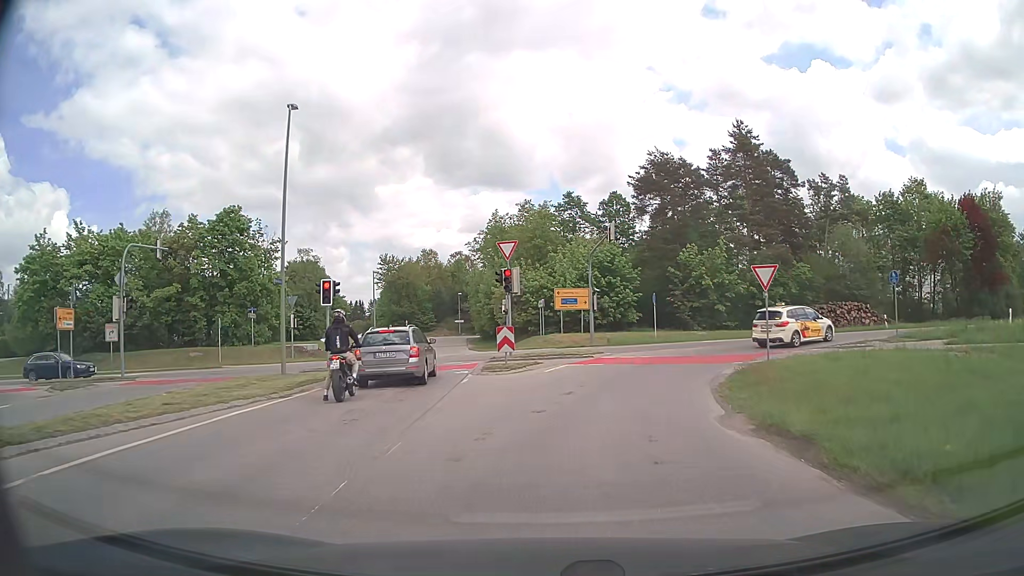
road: tertiary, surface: asphalt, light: Day
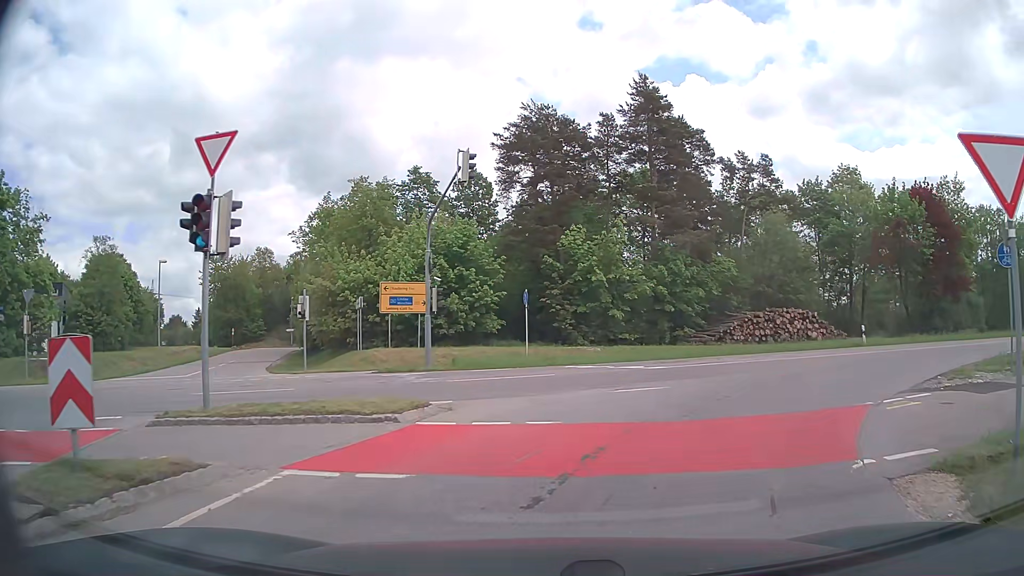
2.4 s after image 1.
(+1.4, +14.9) m; +12°
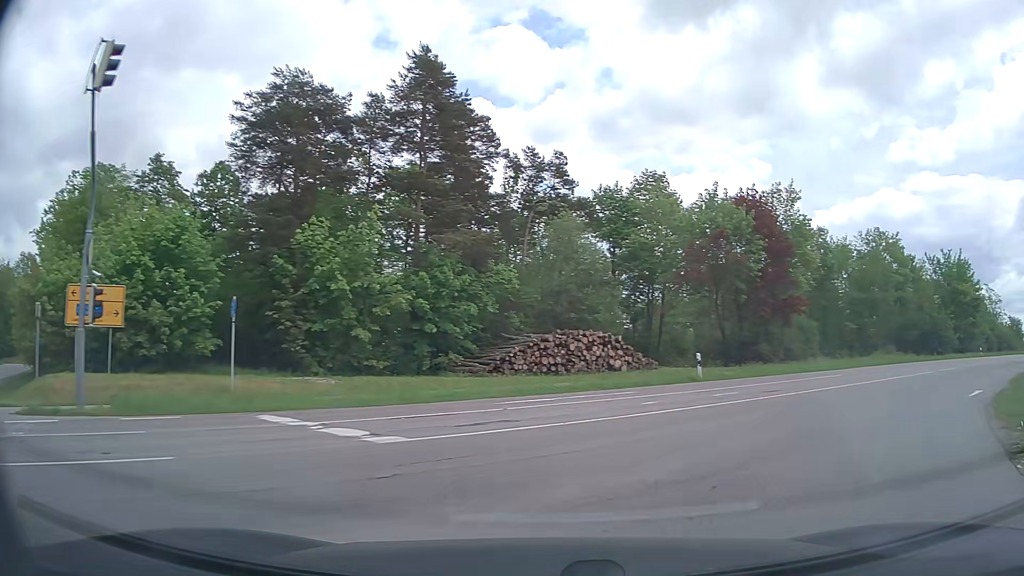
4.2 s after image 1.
(+1.2, +9.0) m; +18°
